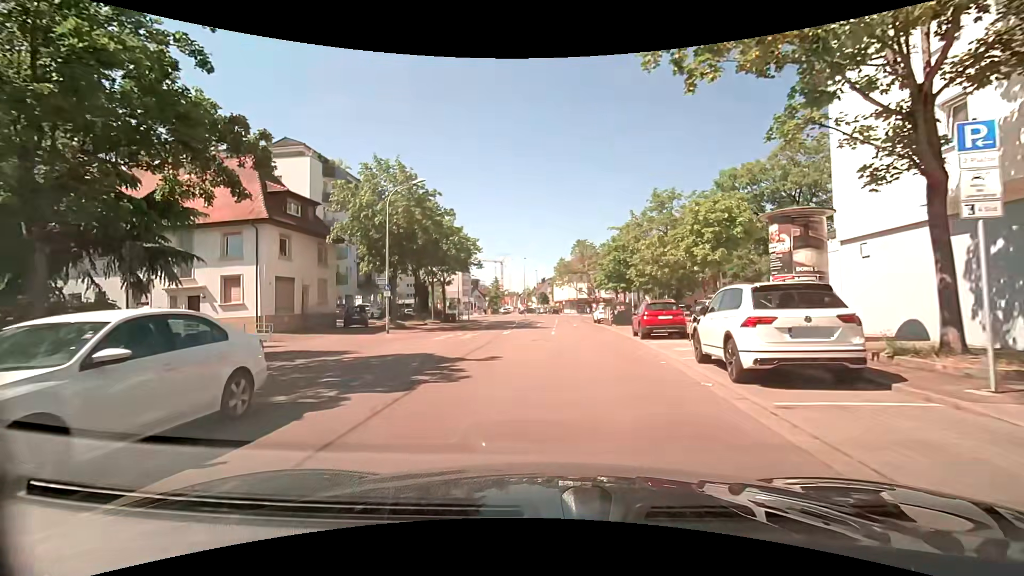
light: Day
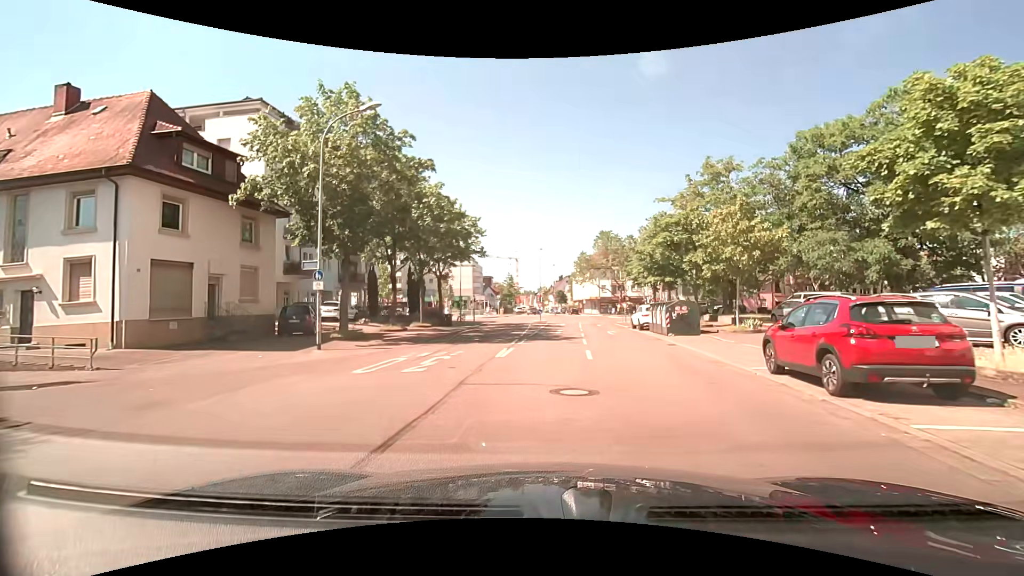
(-0.3, +11.6) m; -1°
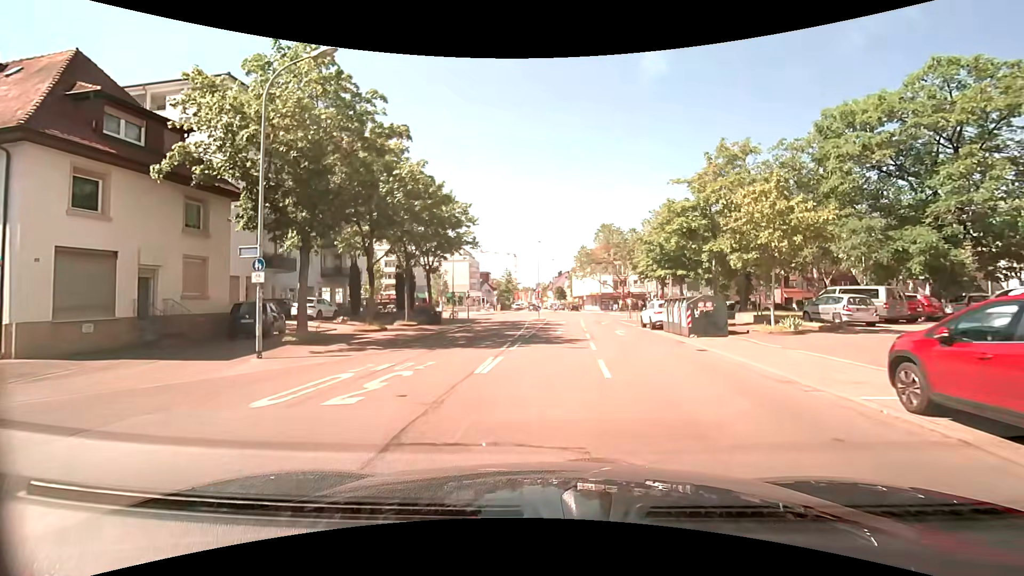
(-0.1, +3.9) m; -2°
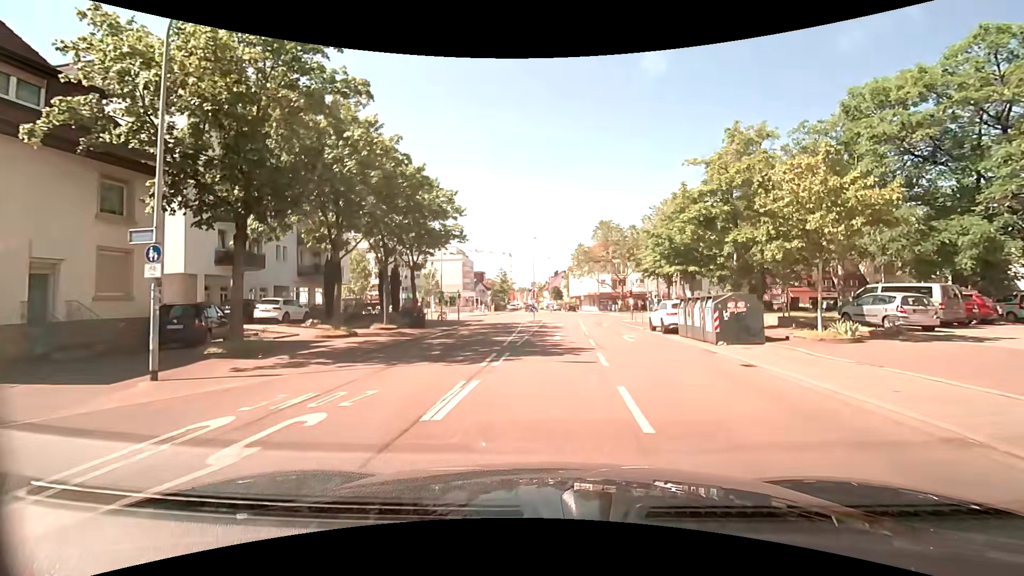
(+0.1, +3.9) m; +1°
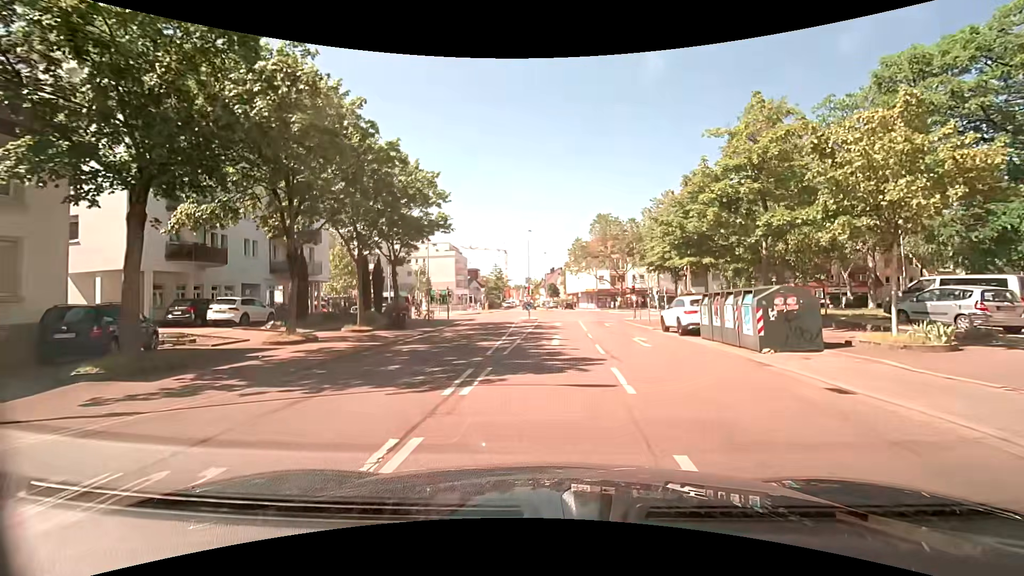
(0.0, +3.8) m; +1°
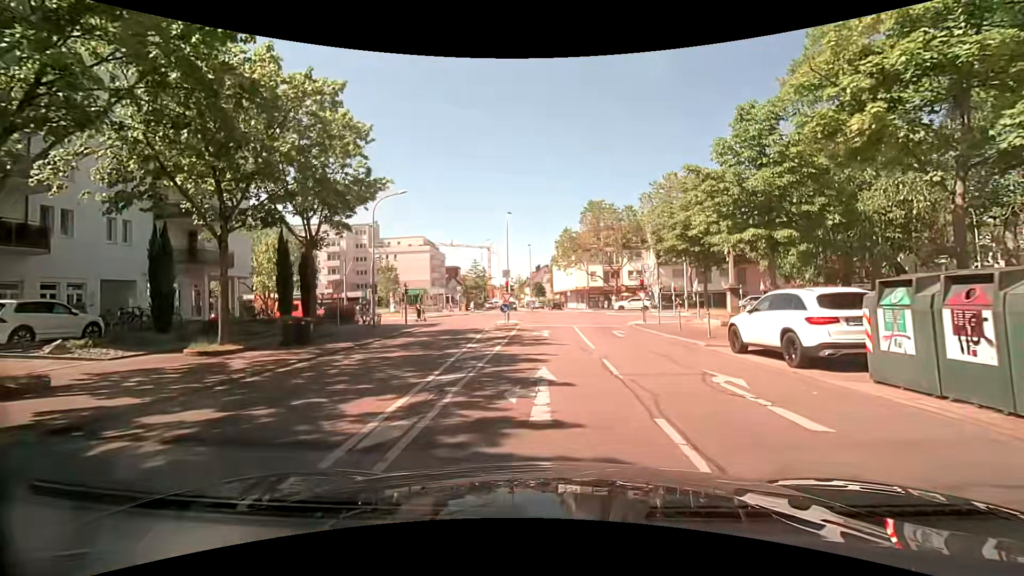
(+0.1, +10.6) m; +2°
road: residential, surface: asphalt
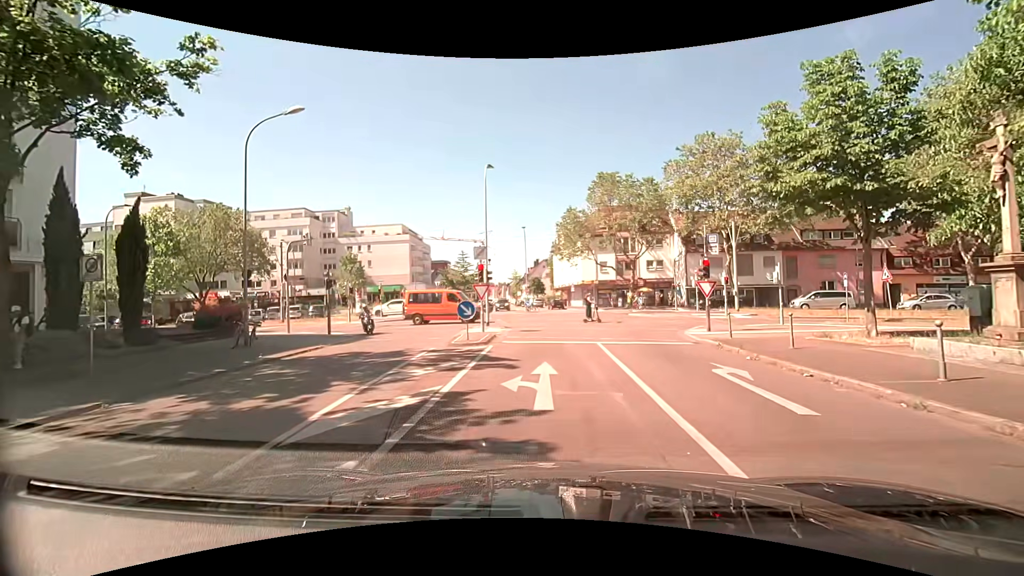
(-0.1, +14.2) m; 0°
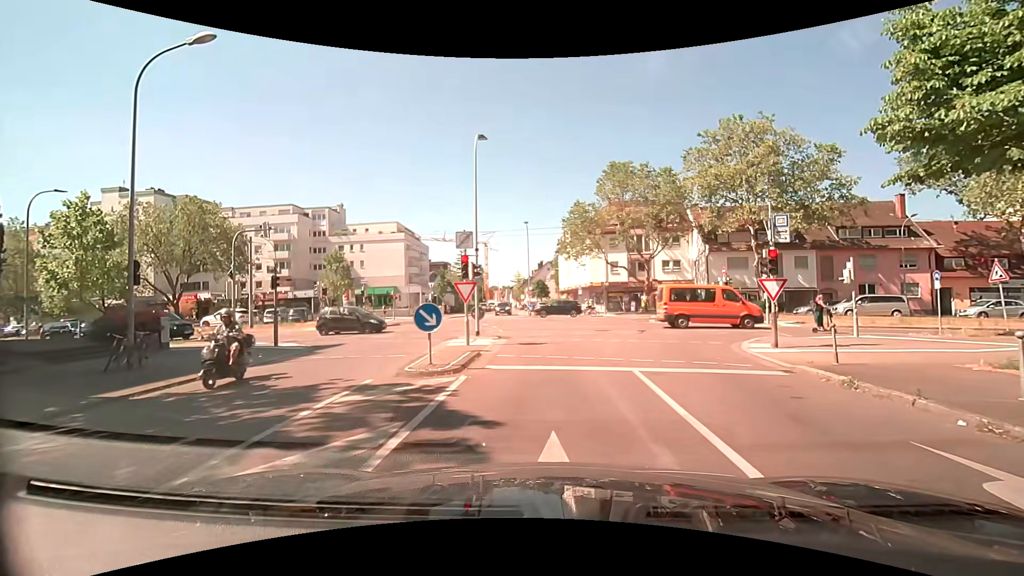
(-0.1, +5.6) m; 0°
